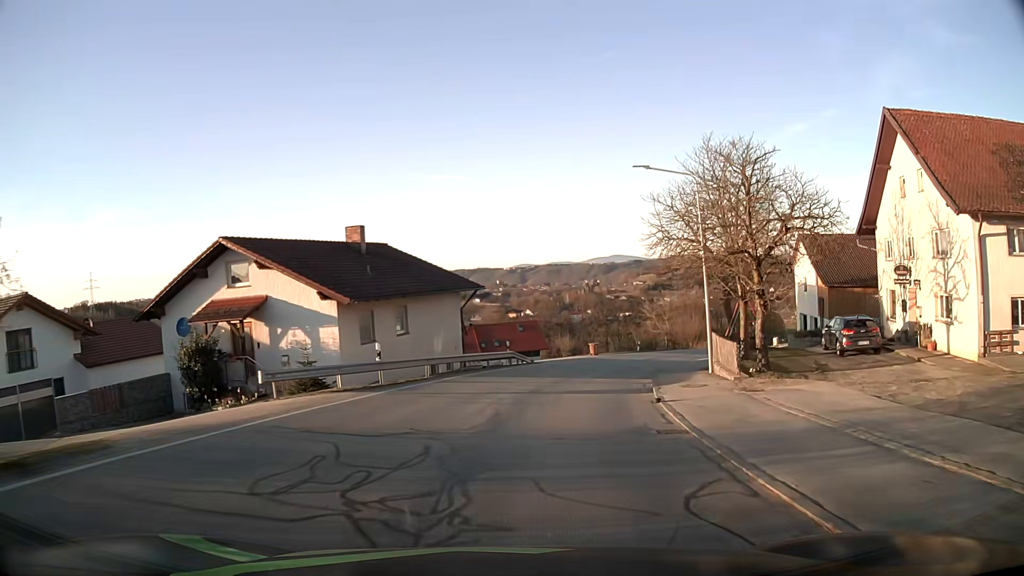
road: secondary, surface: asphalt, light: Day
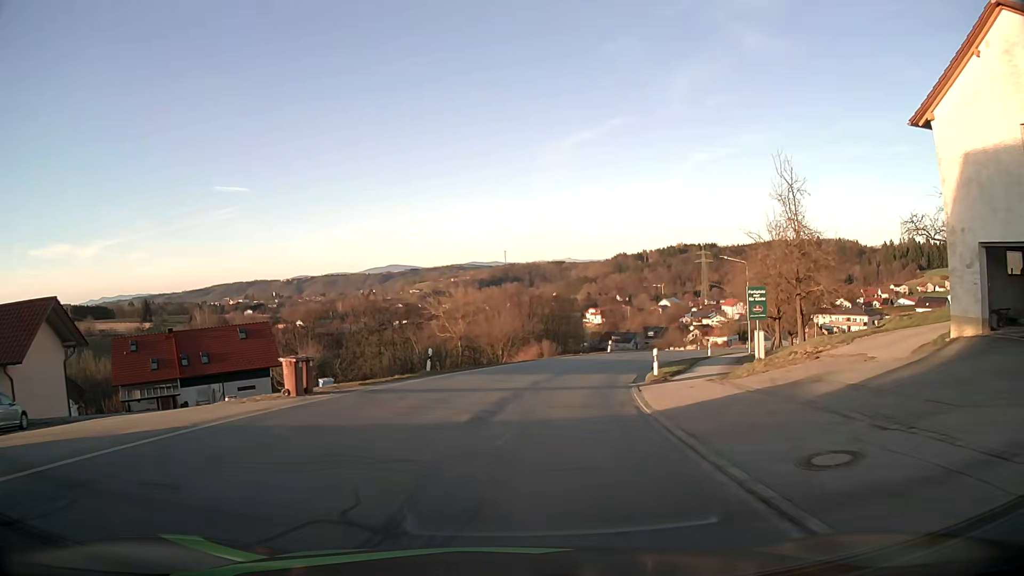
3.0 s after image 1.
(+5.7, +34.9) m; +18°
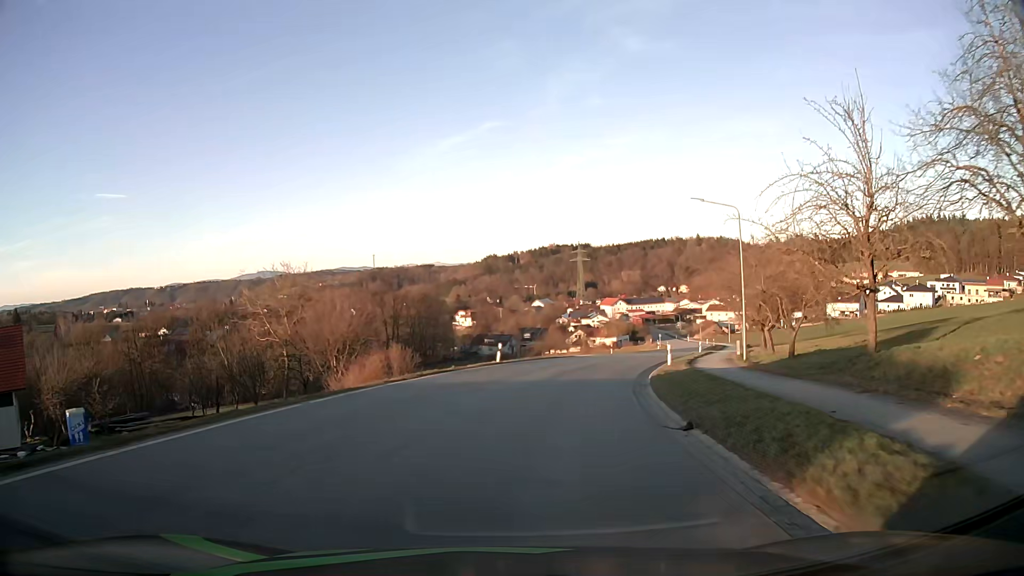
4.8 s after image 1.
(+2.3, +22.3) m; +12°
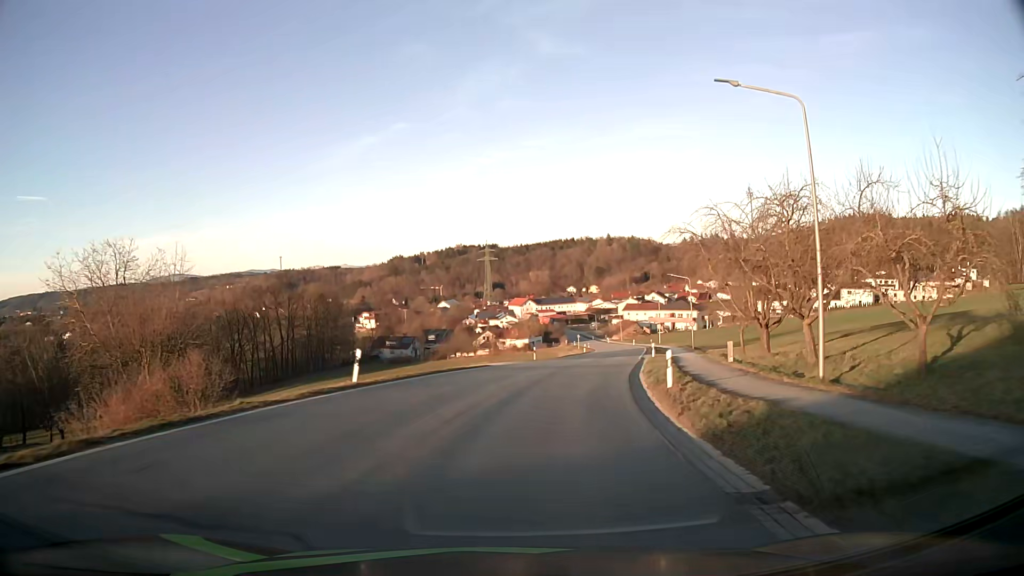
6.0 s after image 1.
(+1.0, +15.3) m; +8°
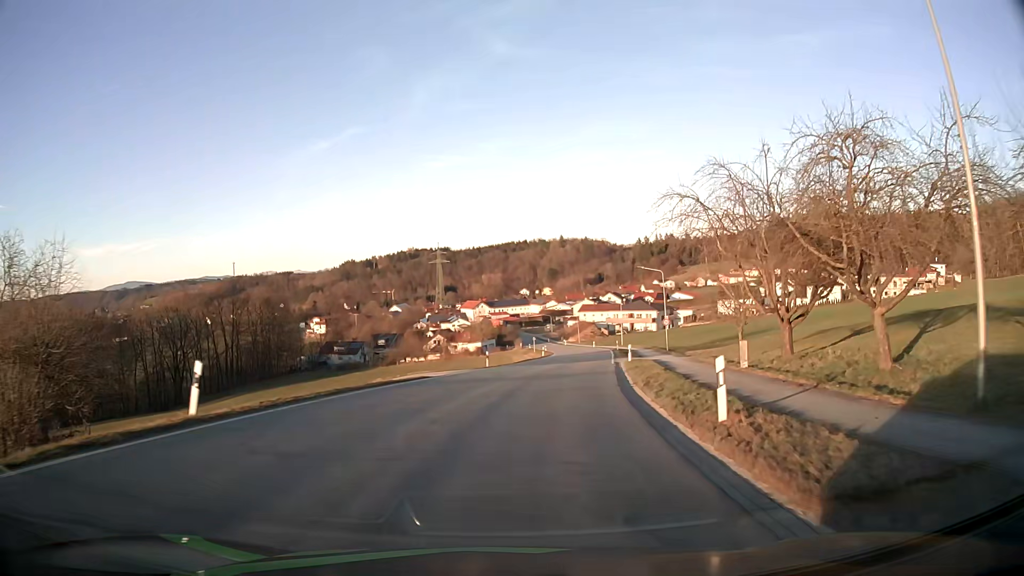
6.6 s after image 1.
(+0.3, +7.8) m; +4°
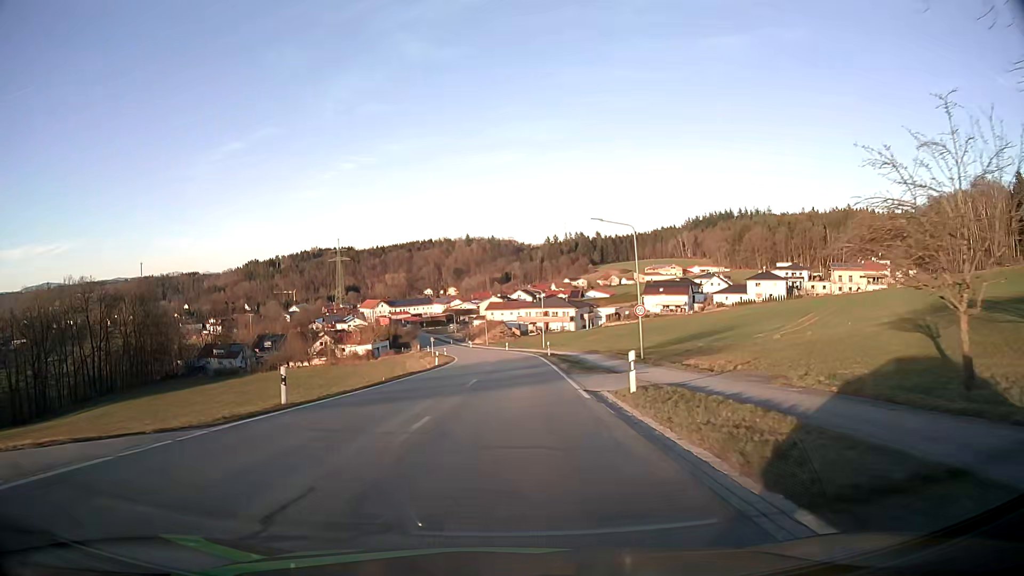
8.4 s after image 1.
(+1.9, +23.9) m; +8°
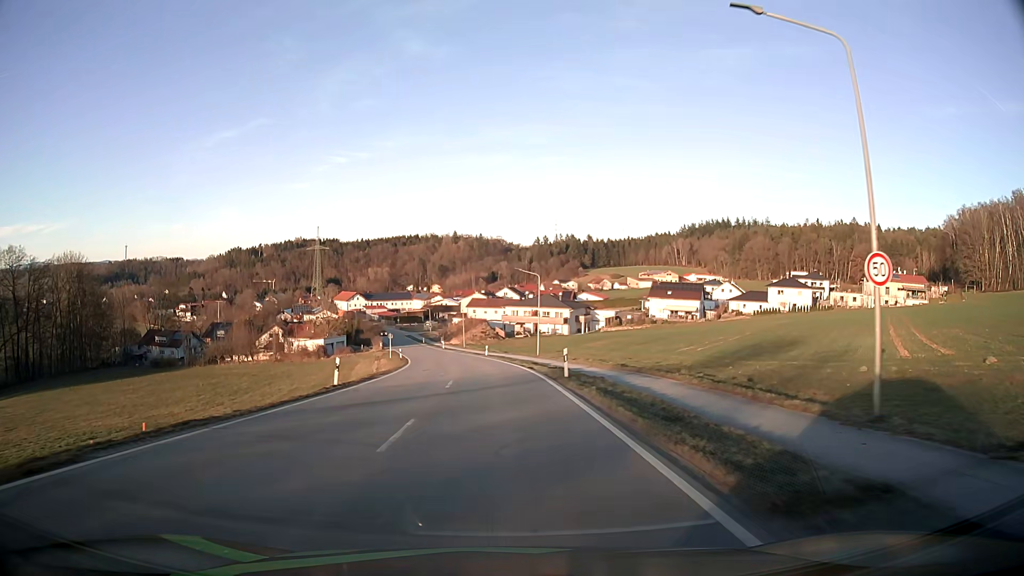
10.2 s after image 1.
(+0.4, +24.4) m; +1°
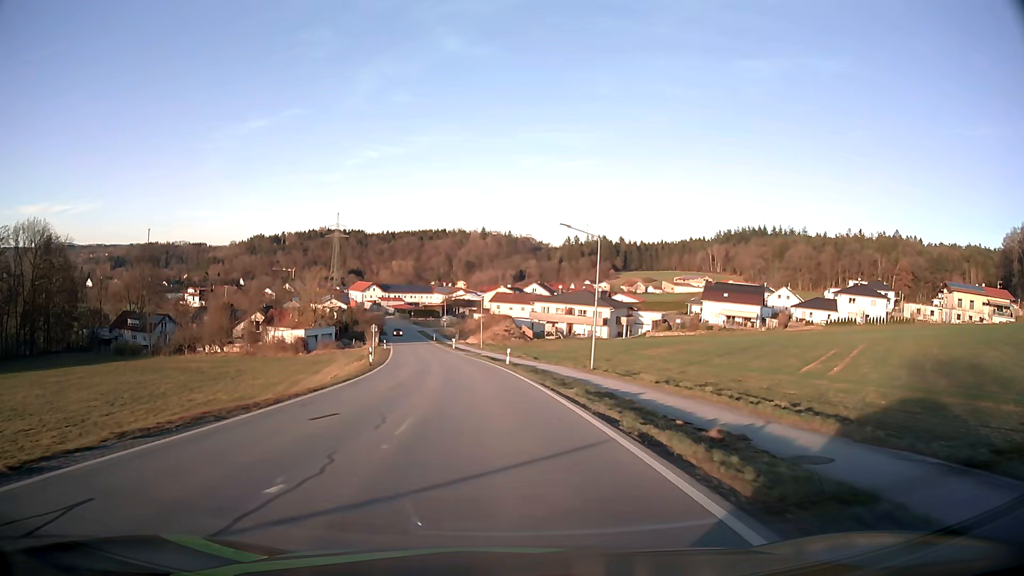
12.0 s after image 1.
(-0.3, +23.6) m; -2°
